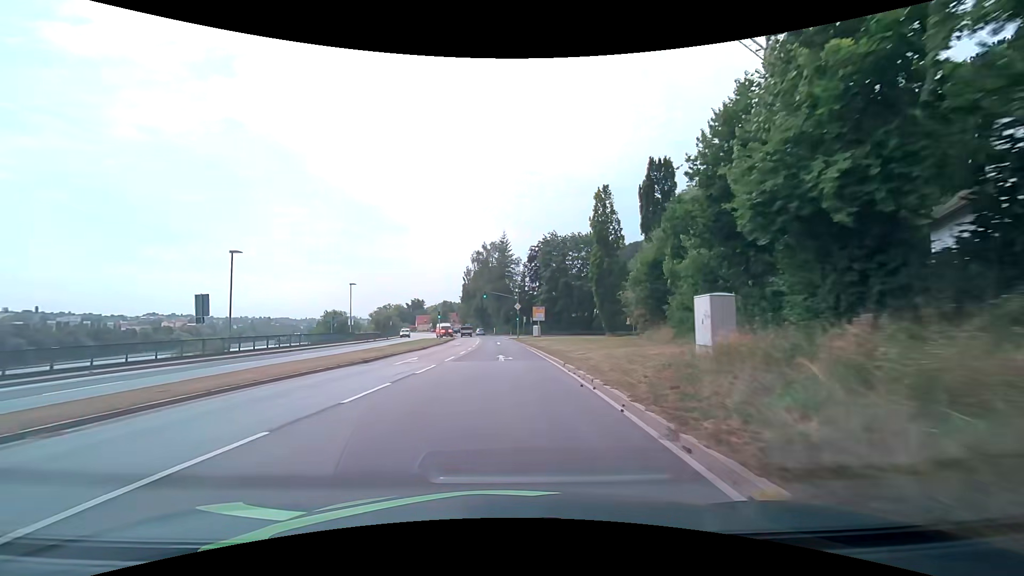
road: primary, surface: asphalt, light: Day
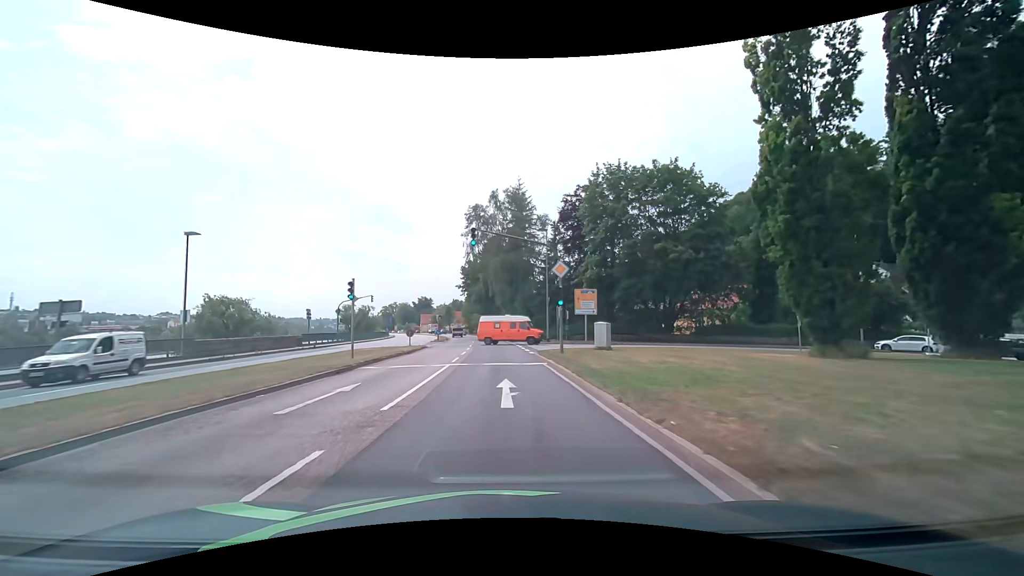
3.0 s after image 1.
(-0.5, +37.6) m; -2°
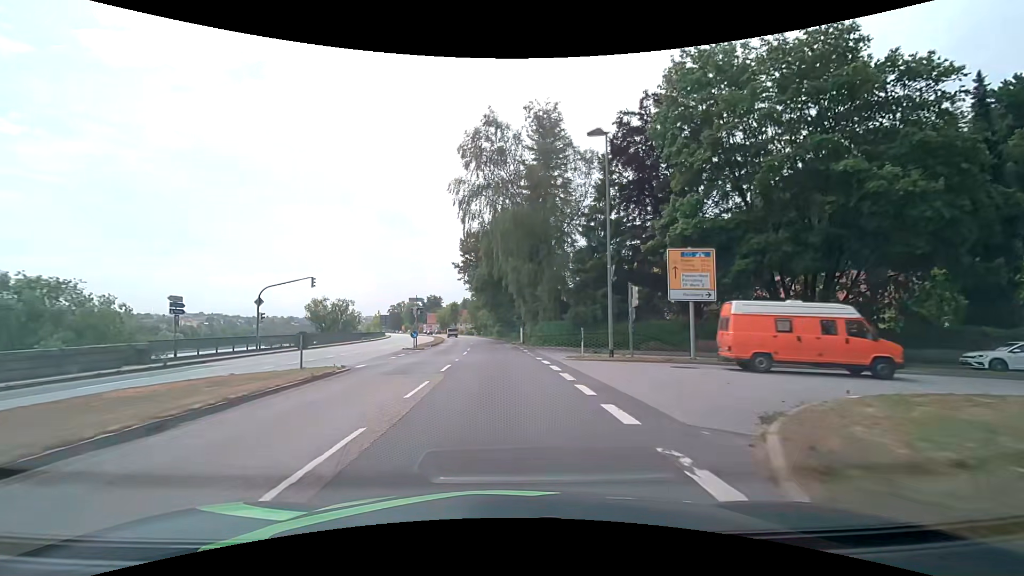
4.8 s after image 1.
(-0.3, +22.9) m; -2°
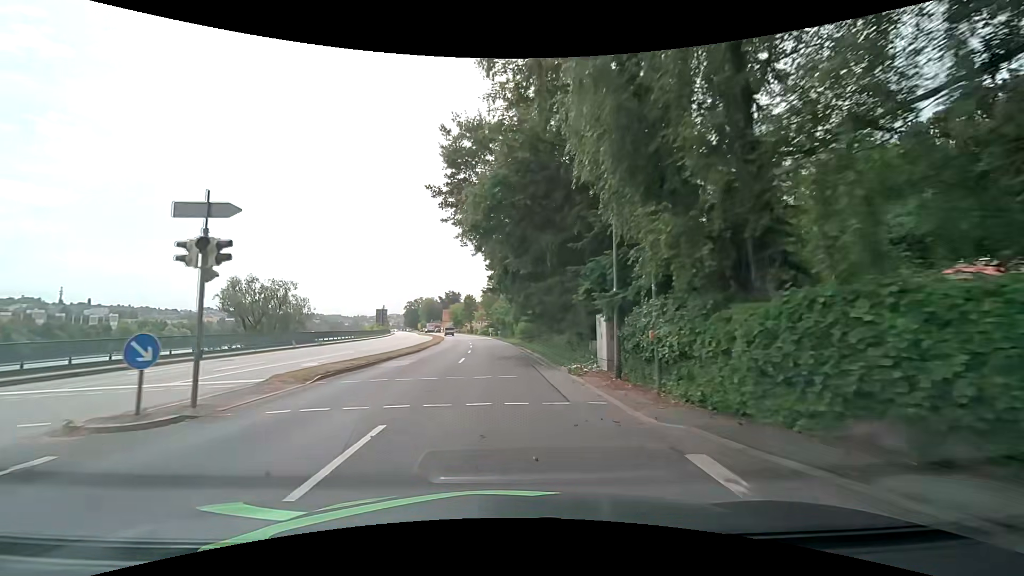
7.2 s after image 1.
(-0.6, +30.4) m; -3°
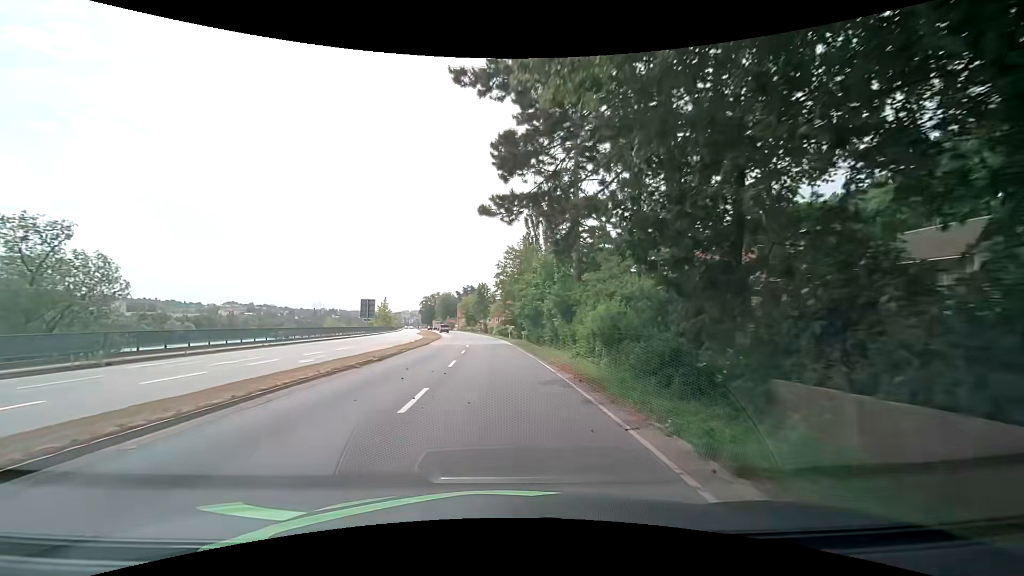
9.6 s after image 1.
(-0.5, +30.4) m; -2°
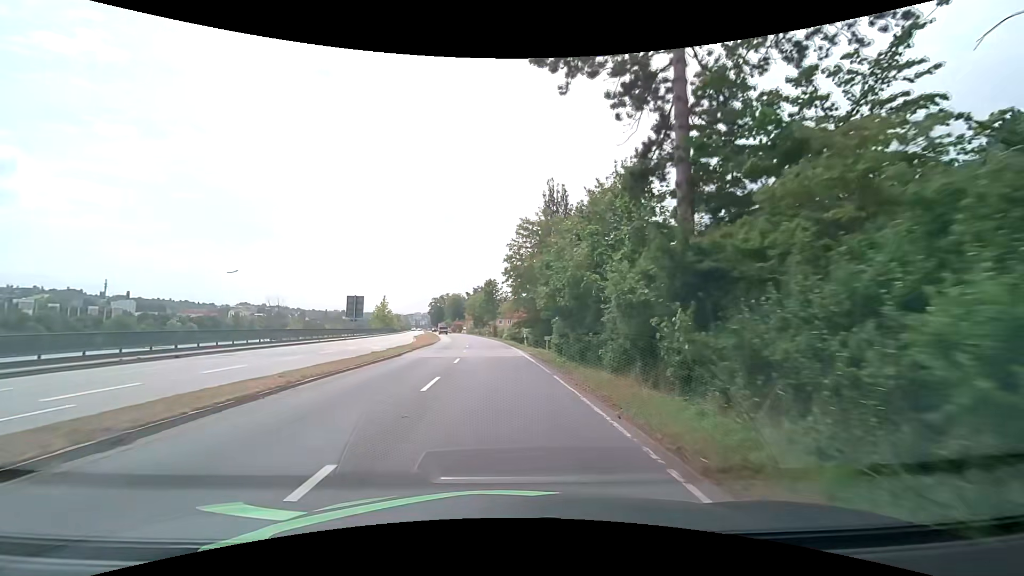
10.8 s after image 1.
(-0.3, +15.2) m; -1°
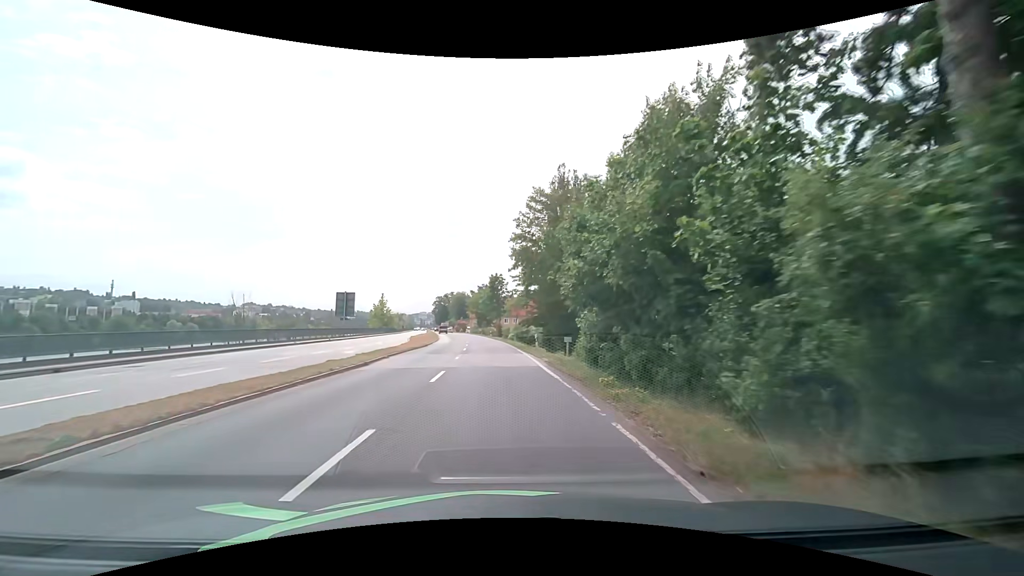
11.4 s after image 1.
(-0.1, +7.6) m; -1°
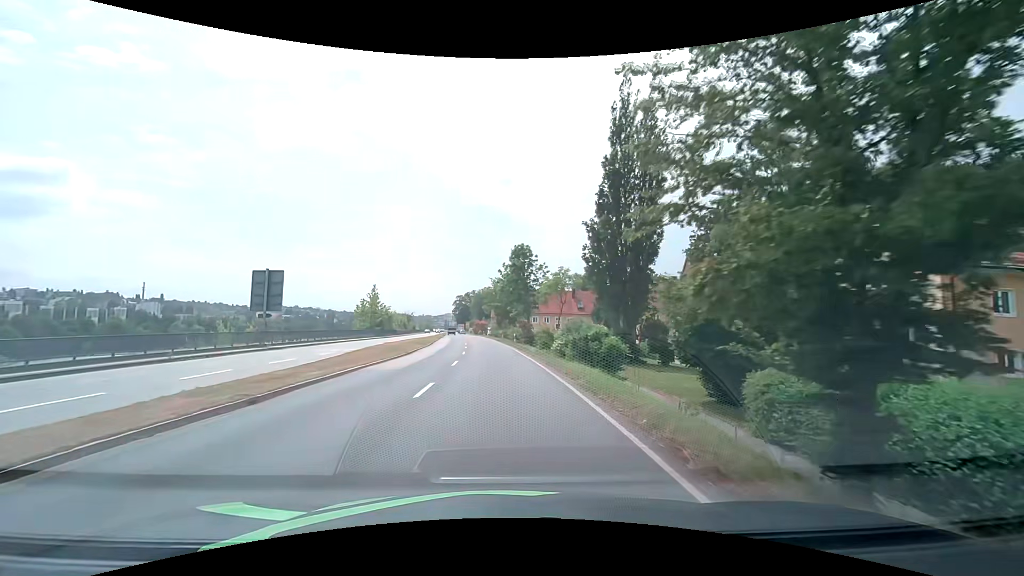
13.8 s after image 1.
(-0.7, +30.3) m; -3°
(0, +10) (0, +20) (-1, +30) (-1, +40) (-2, +50) (-3, +60) (-4, +70) (-5, +80) (-6, +90) (-7, +100) m
